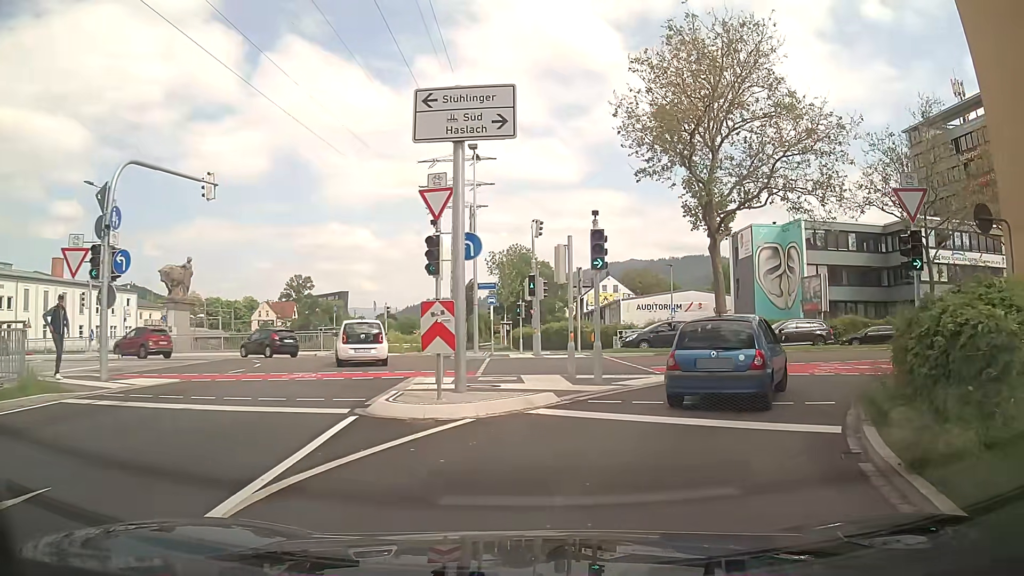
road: trunk_link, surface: asphalt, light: Day
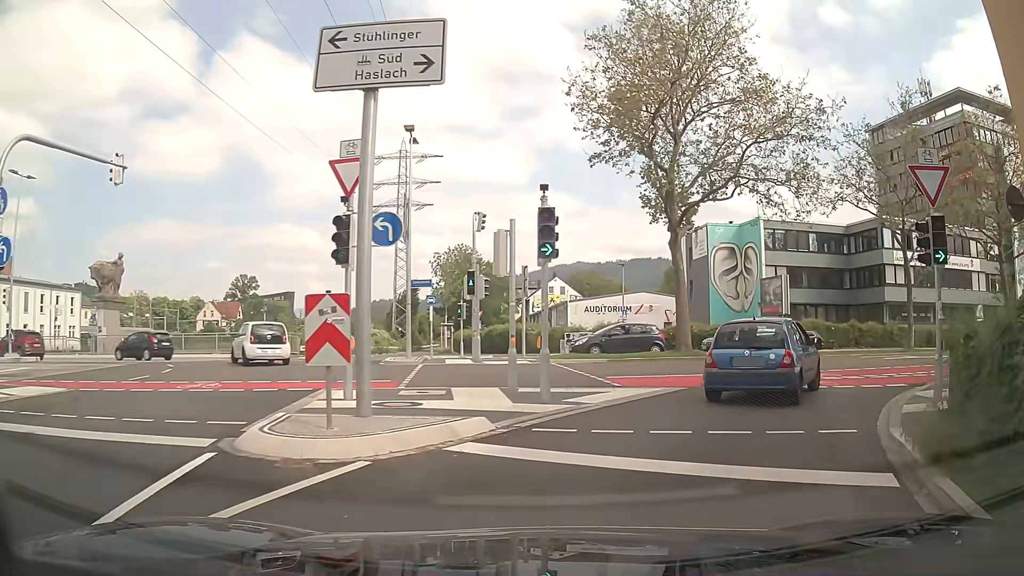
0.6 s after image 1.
(+0.1, +2.8) m; +5°
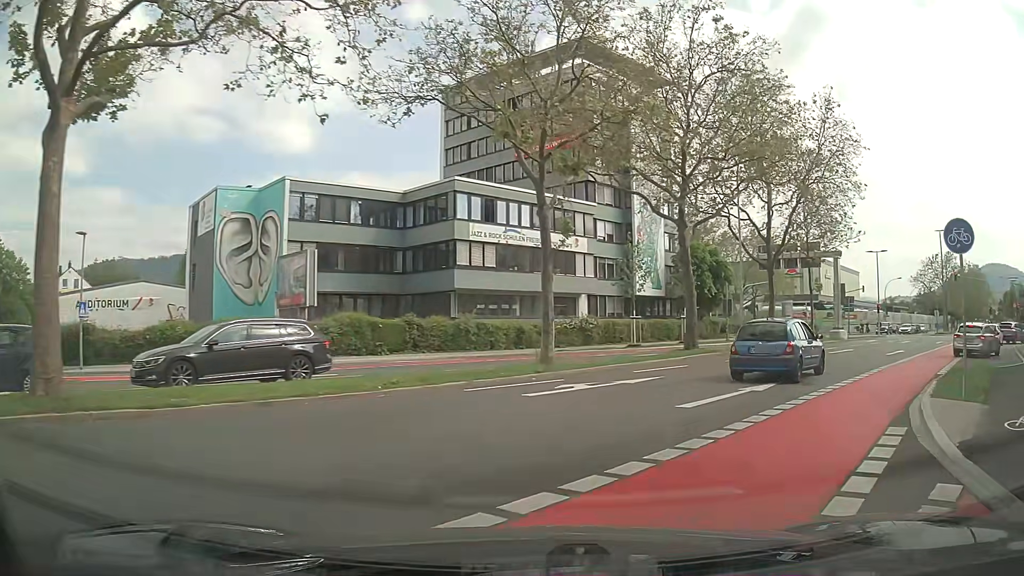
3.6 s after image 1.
(+5.0, +14.6) m; +39°
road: secondary_link
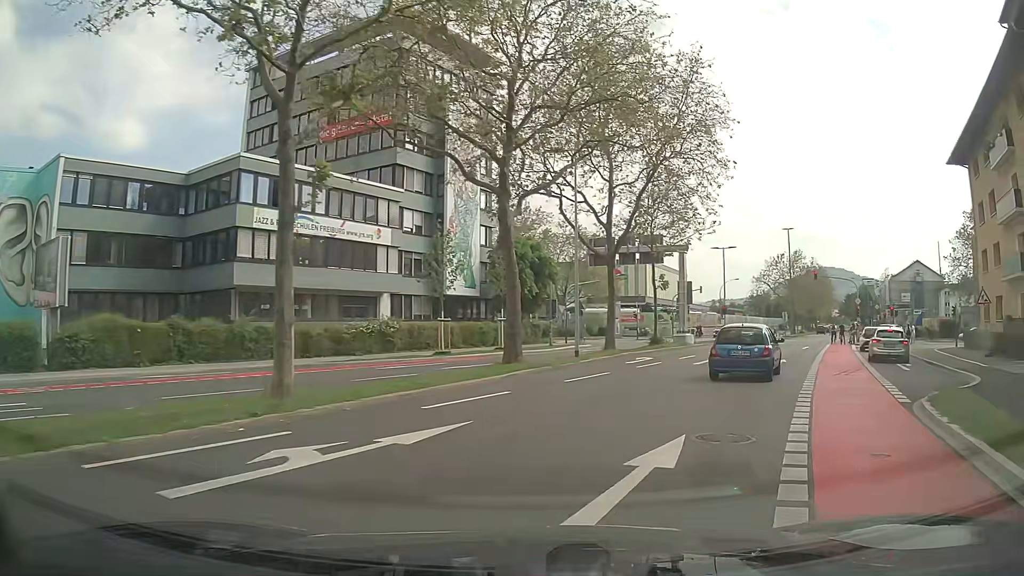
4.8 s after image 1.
(+1.0, +6.9) m; +17°
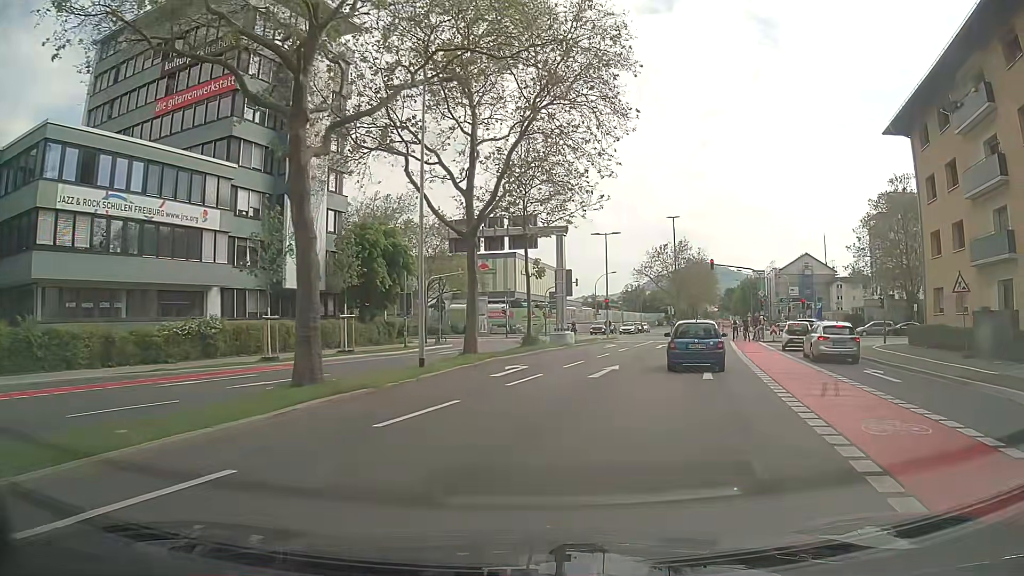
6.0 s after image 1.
(+0.6, +7.4) m; +9°
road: secondary
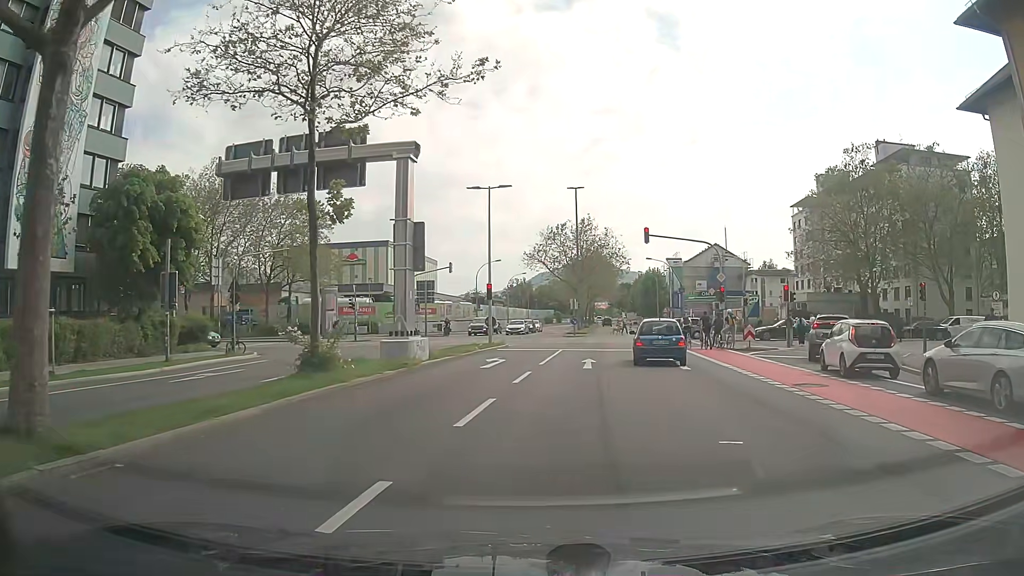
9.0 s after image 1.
(+1.8, +17.4) m; +8°
